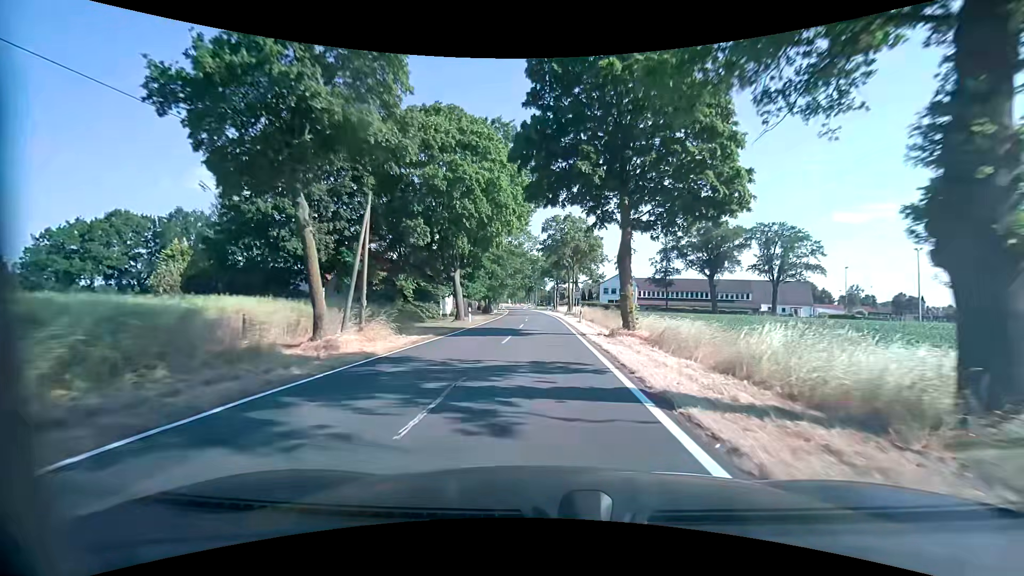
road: tertiary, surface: asphalt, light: Day
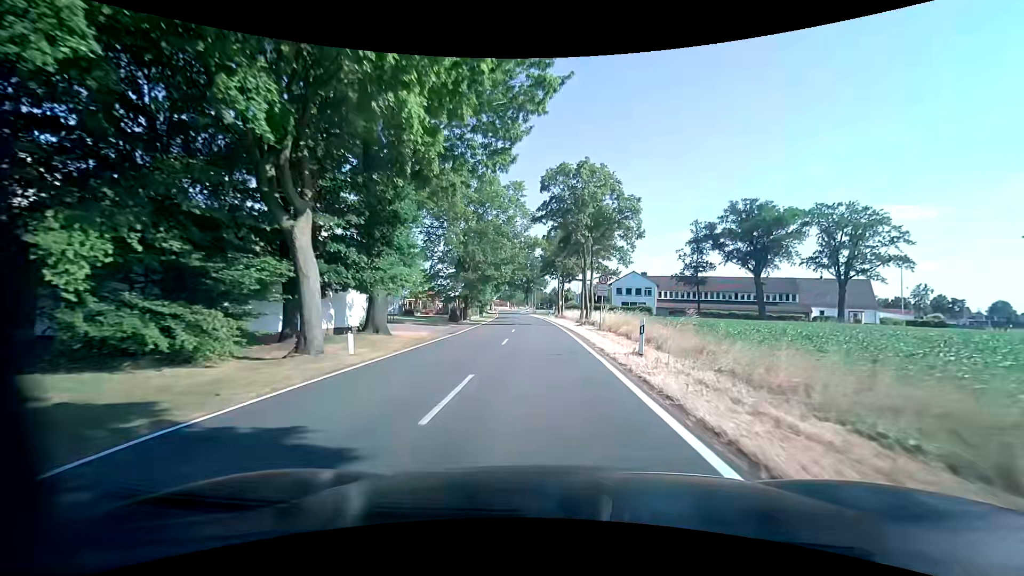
(-0.1, +23.3) m; 0°
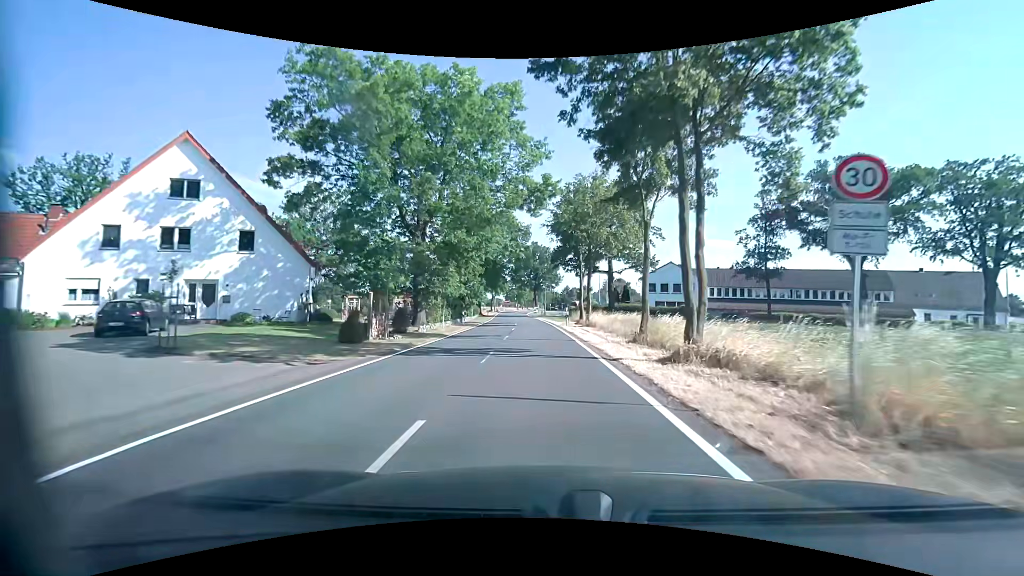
(-0.3, +24.0) m; -2°
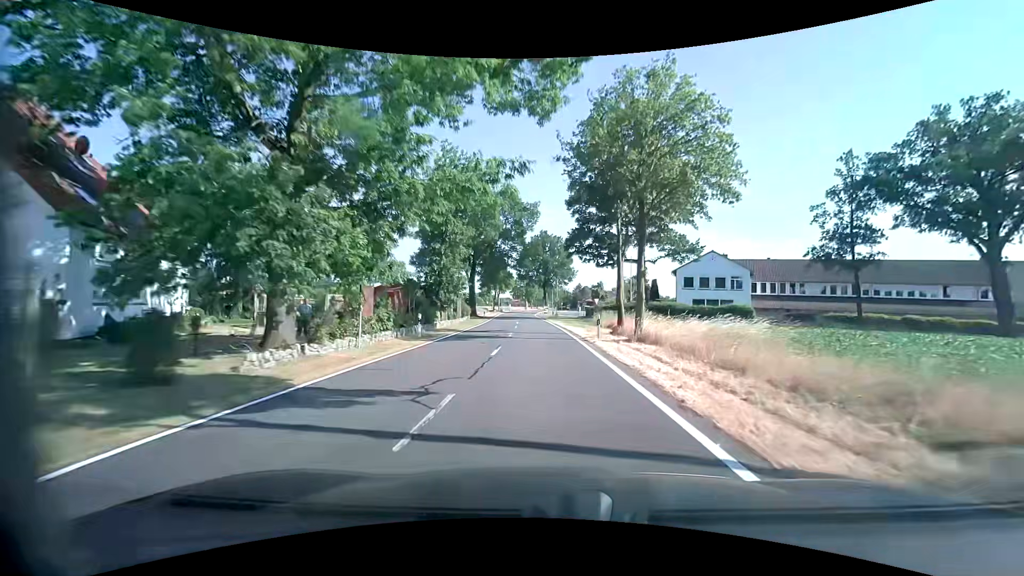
(0.0, +16.2) m; -1°
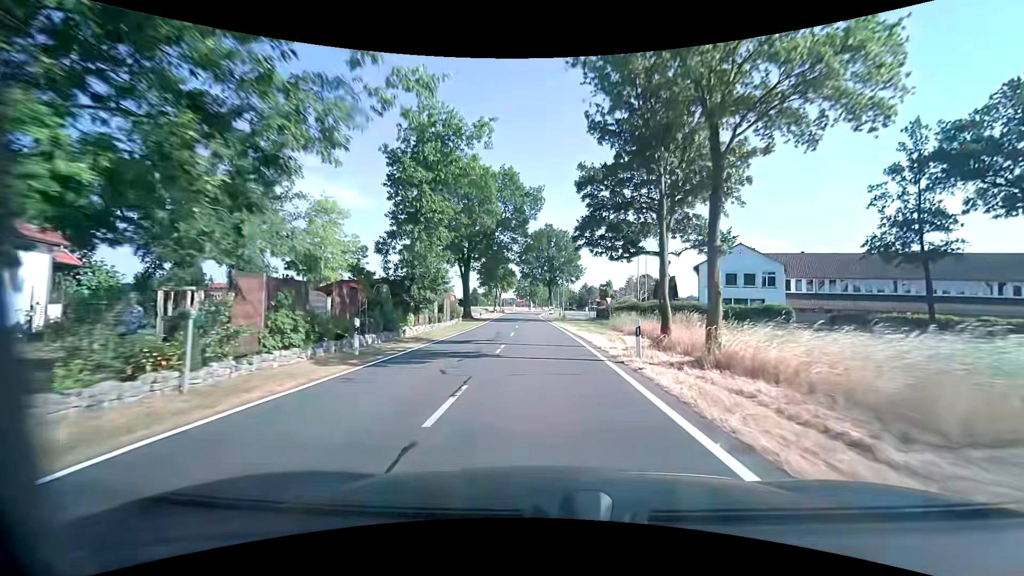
(0.0, +8.2) m; -1°
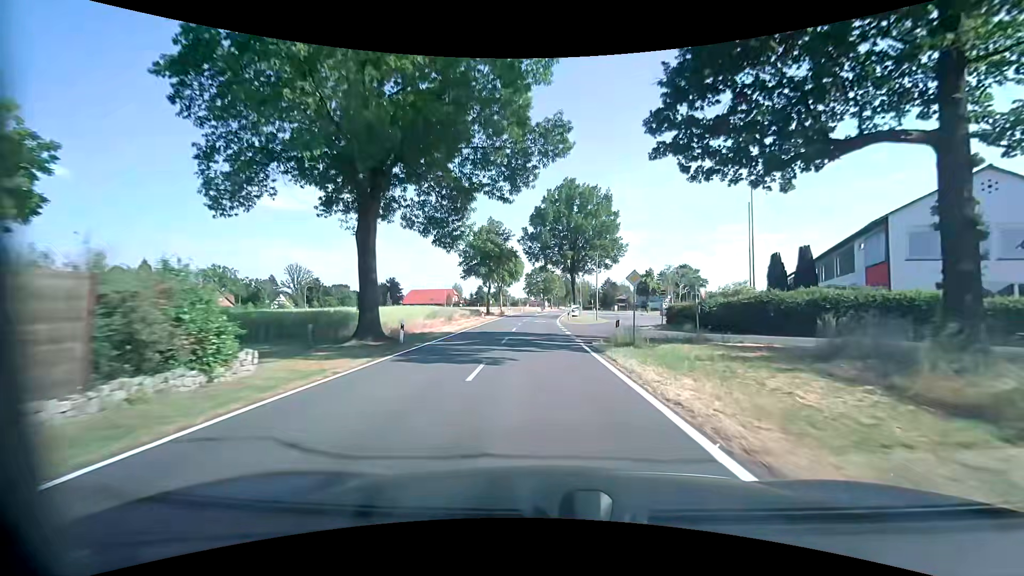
(-0.2, +32.8) m; -1°
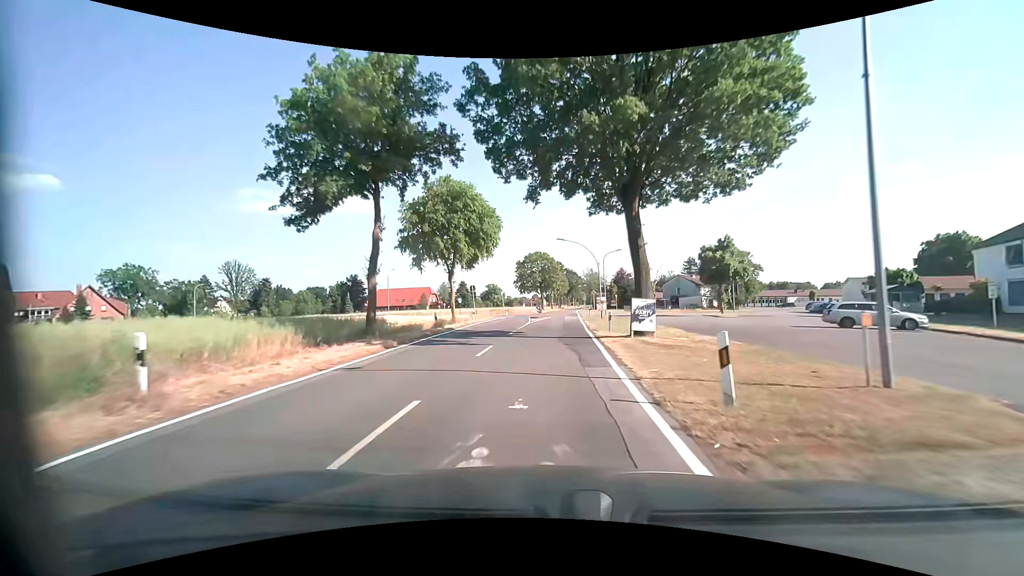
(0.0, +41.0) m; 0°
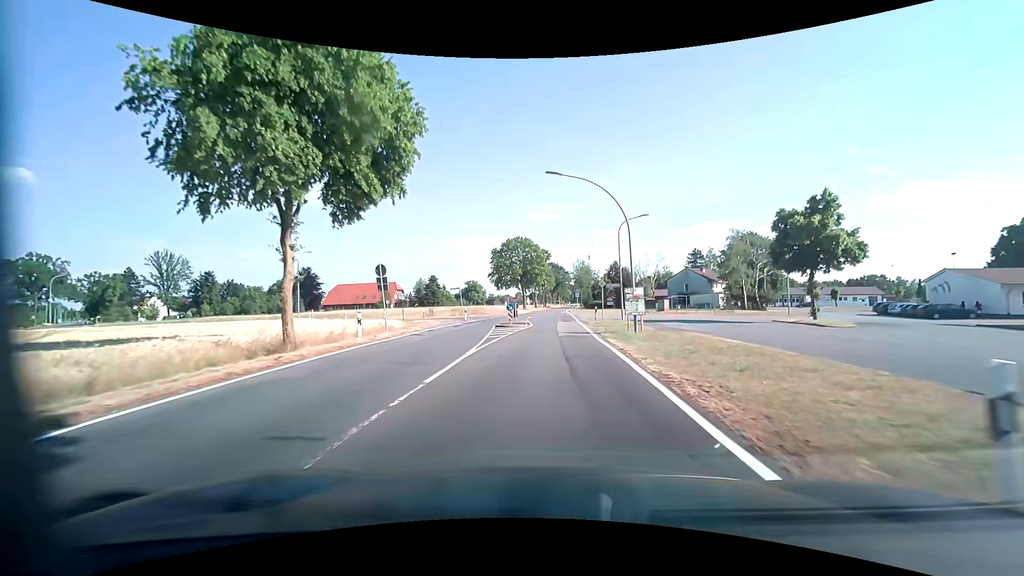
(+0.2, +22.3) m; +1°
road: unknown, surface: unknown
